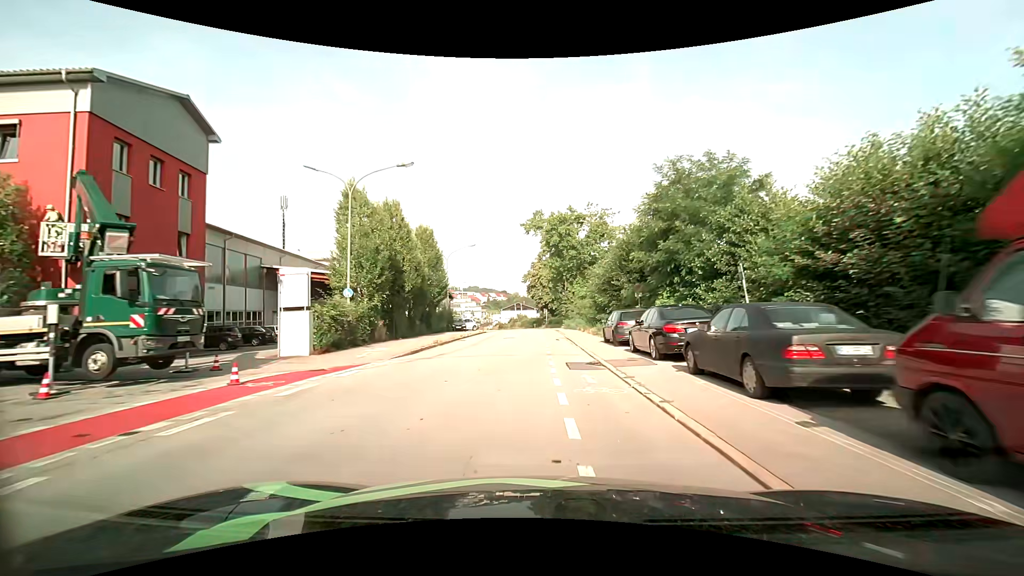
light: Day
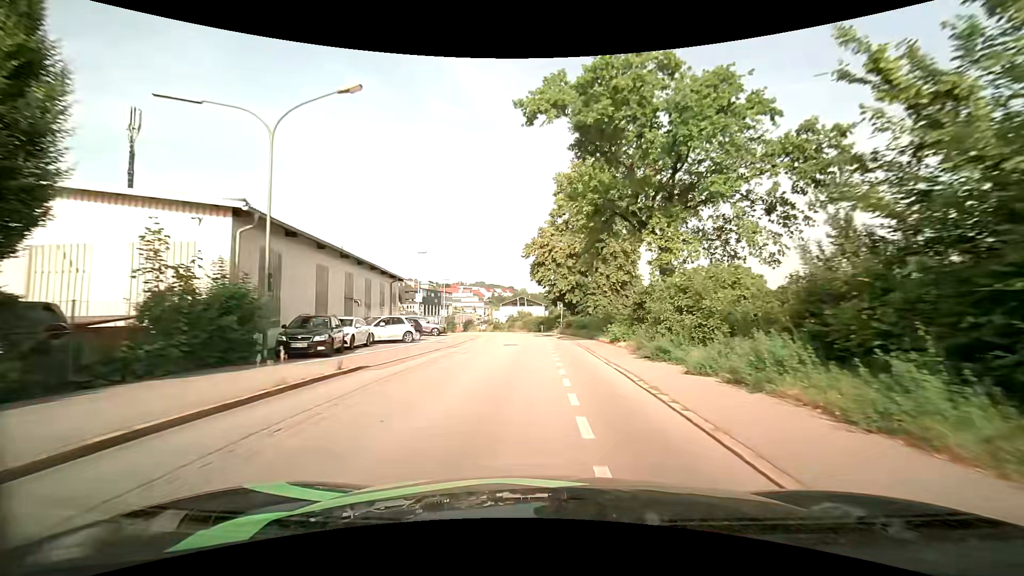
(-0.2, +34.8) m; -1°
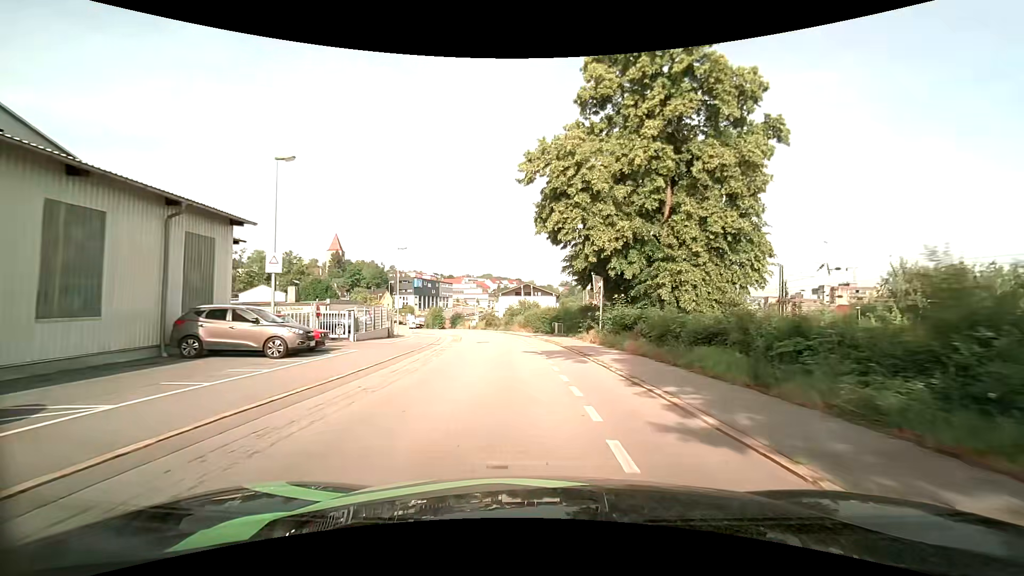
(-0.1, +27.6) m; 0°
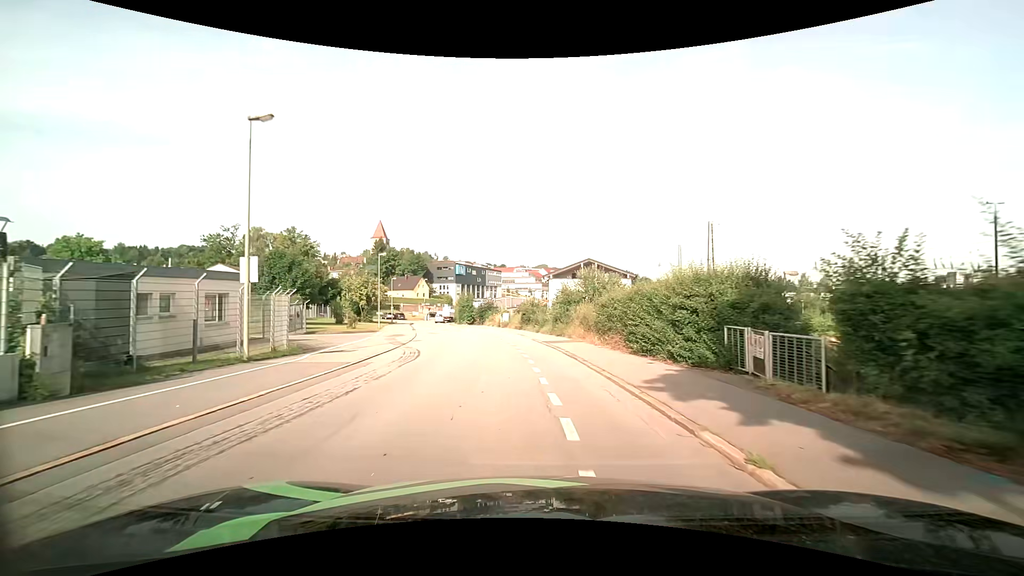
(-1.3, +29.5) m; -7°
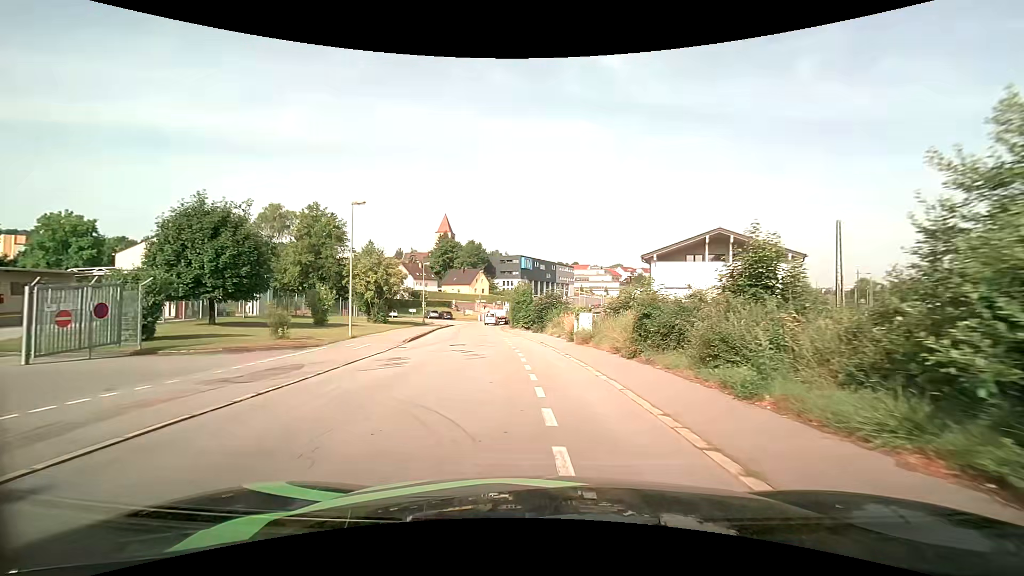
(-1.6, +25.6) m; -8°
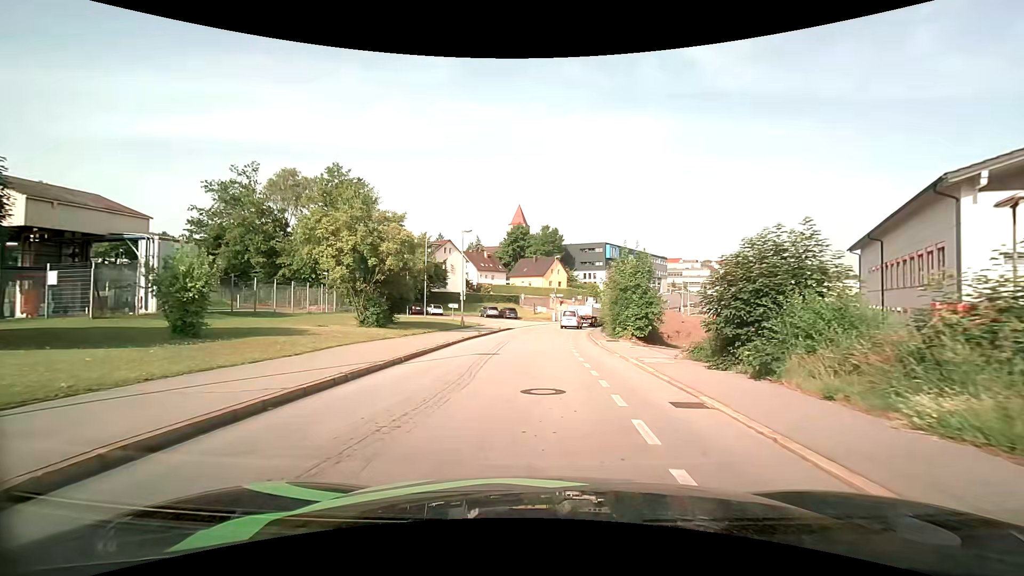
(-2.3, +25.0) m; -9°
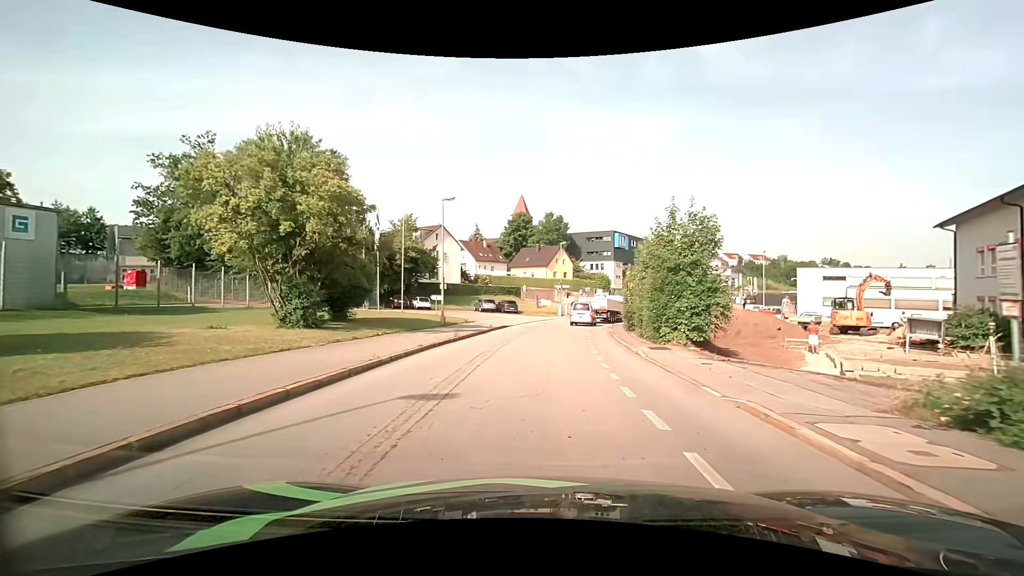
(0.0, +9.5) m; 0°
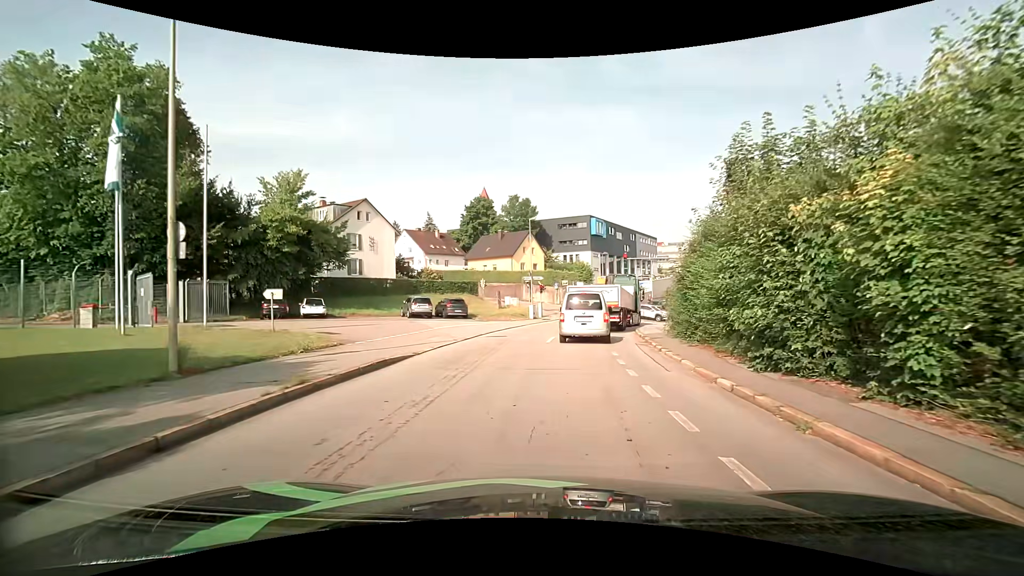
(+0.4, +20.4) m; +3°
(0, +10) (+1, +20) (+3, +30) (+6, +39) (+9, +49) (+8, +59) (+2, +67) (-6, +72) (-14, +78) (-23, +83) m
